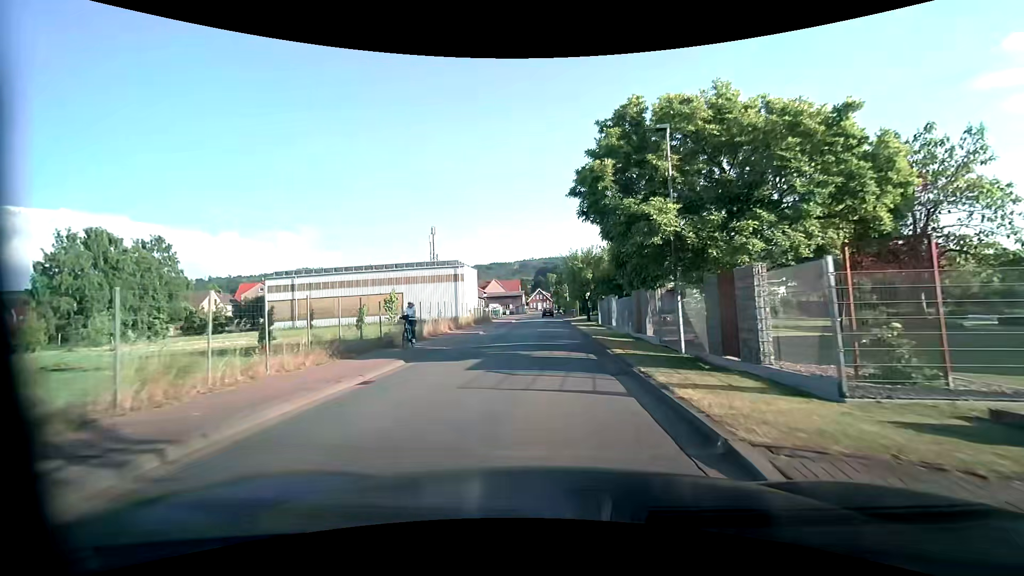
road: tertiary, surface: asphalt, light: Day
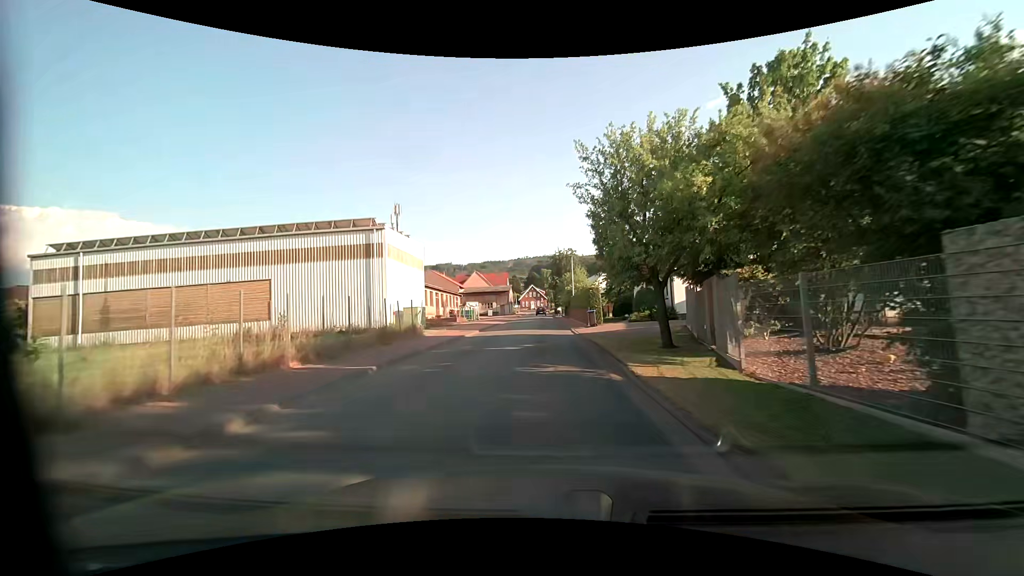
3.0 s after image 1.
(+0.9, +28.7) m; +2°
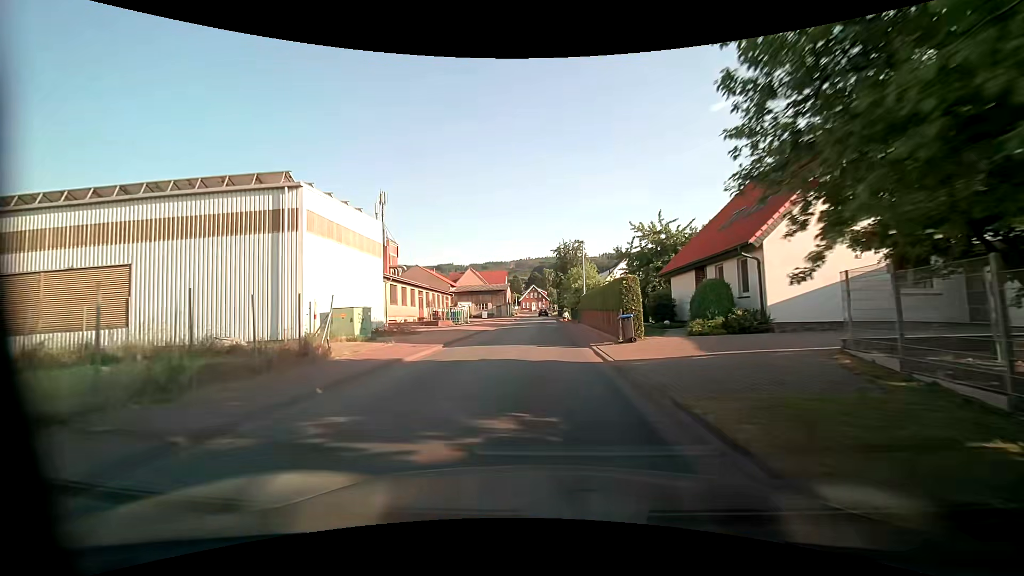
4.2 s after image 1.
(0.0, +11.6) m; 0°
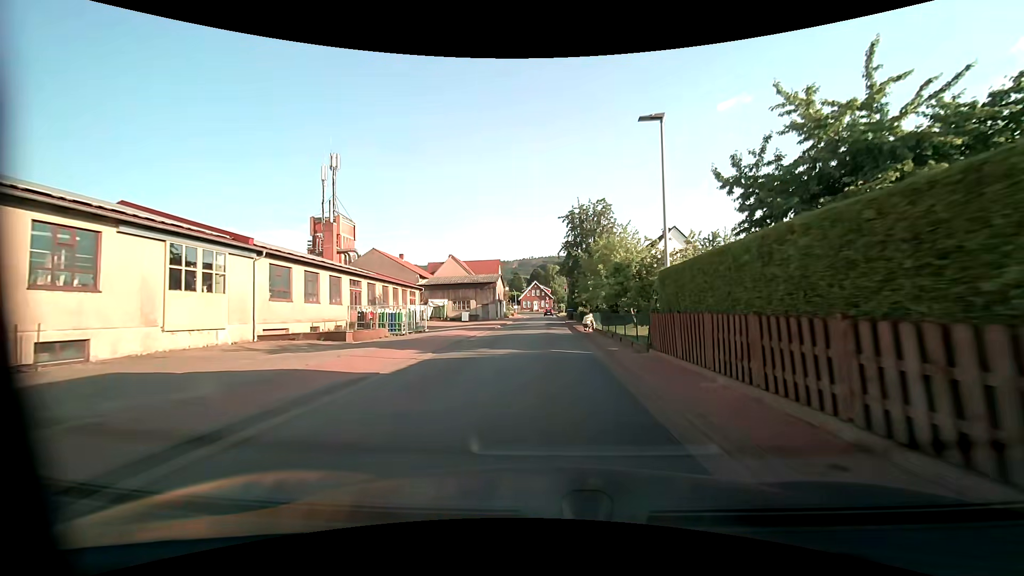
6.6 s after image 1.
(-0.1, +24.3) m; 0°
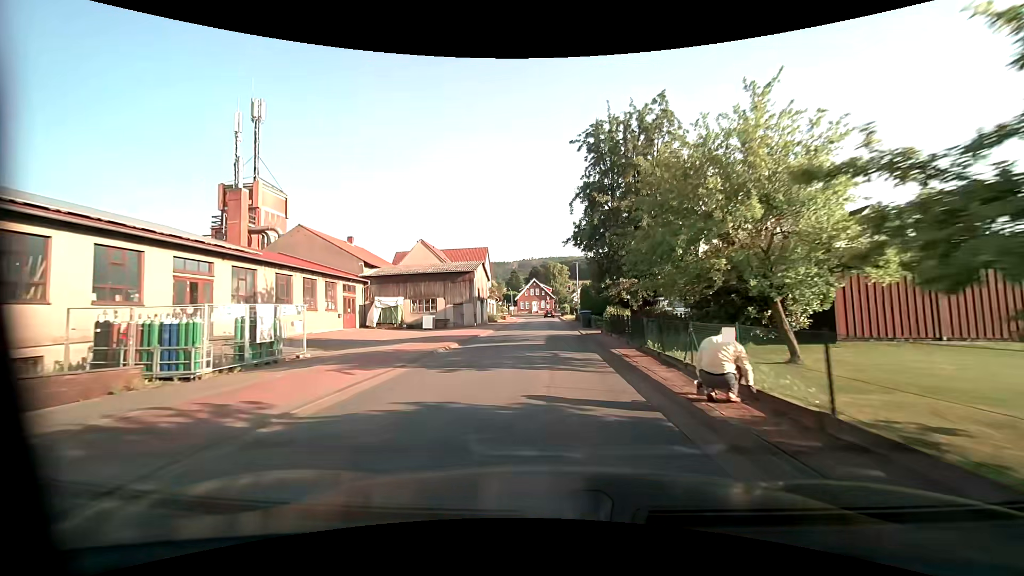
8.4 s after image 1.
(0.0, +20.2) m; 0°
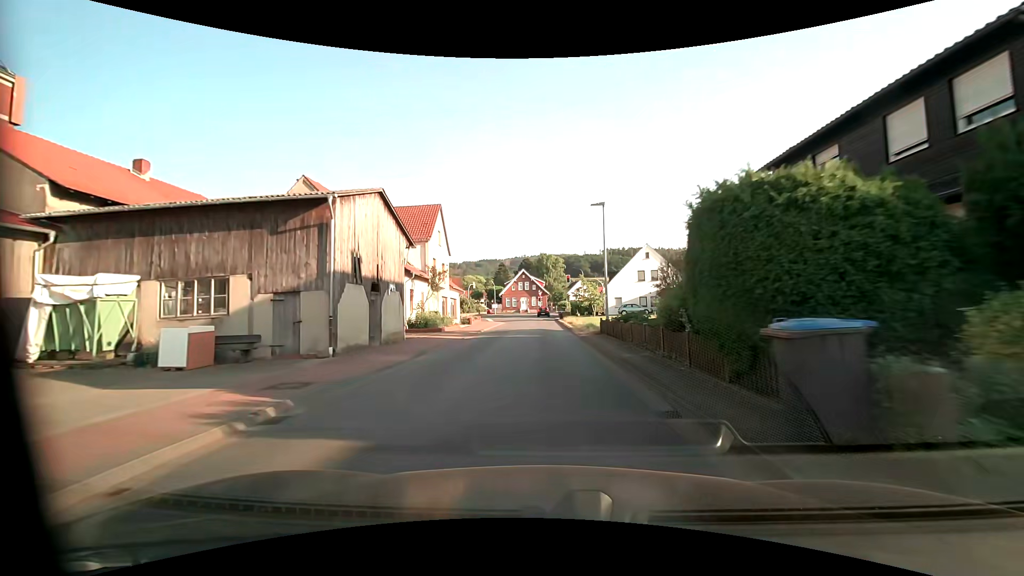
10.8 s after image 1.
(+0.1, +28.3) m; 0°
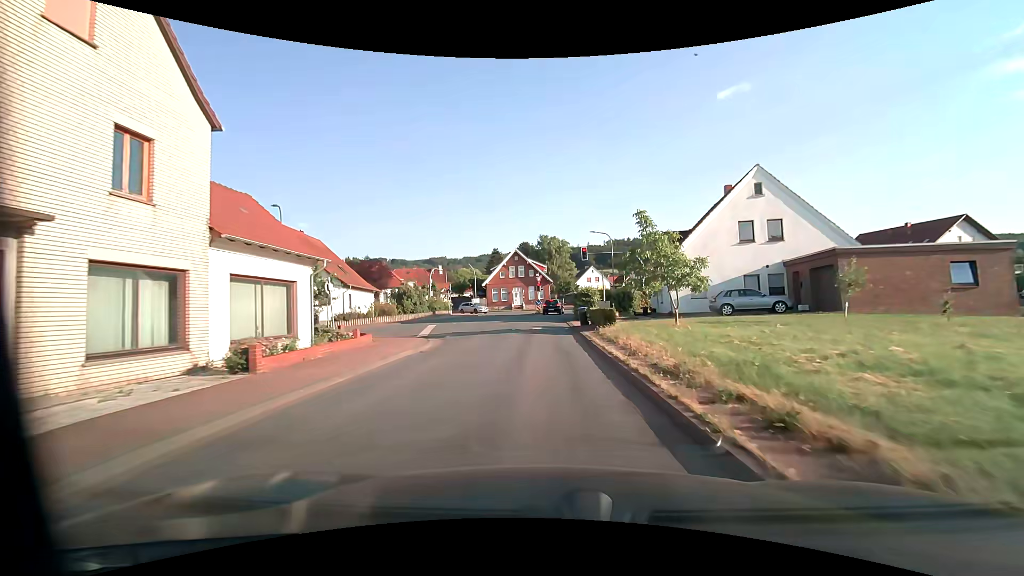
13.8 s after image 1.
(+0.4, +33.5) m; 0°
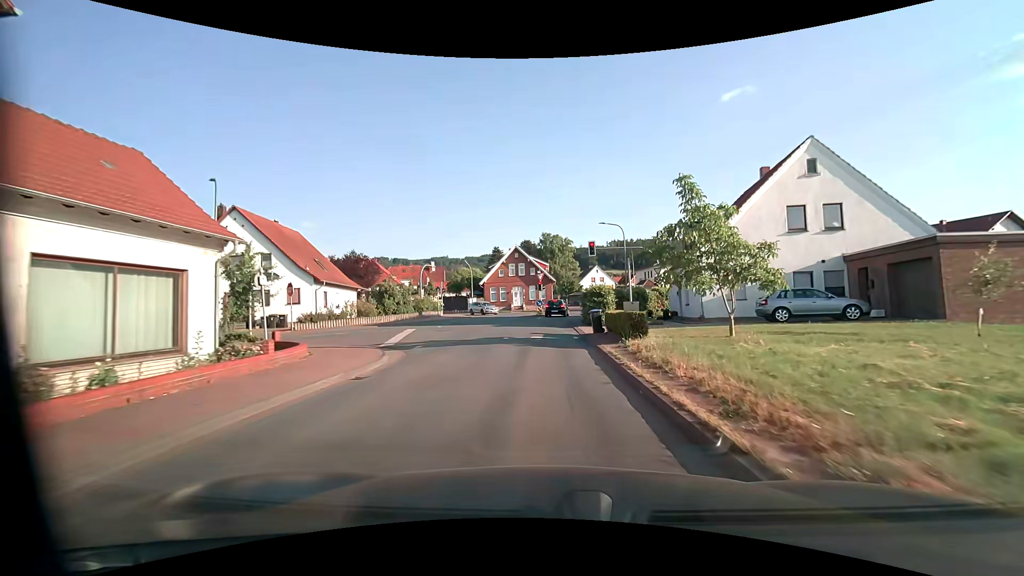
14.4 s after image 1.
(0.0, +5.7) m; 0°
(0, +10) (0, +20) (0, +30) (+2, +40) (+6, +49) (+14, +55) (+24, +54) (+33, +52) (+43, +50) (+53, +48) m
